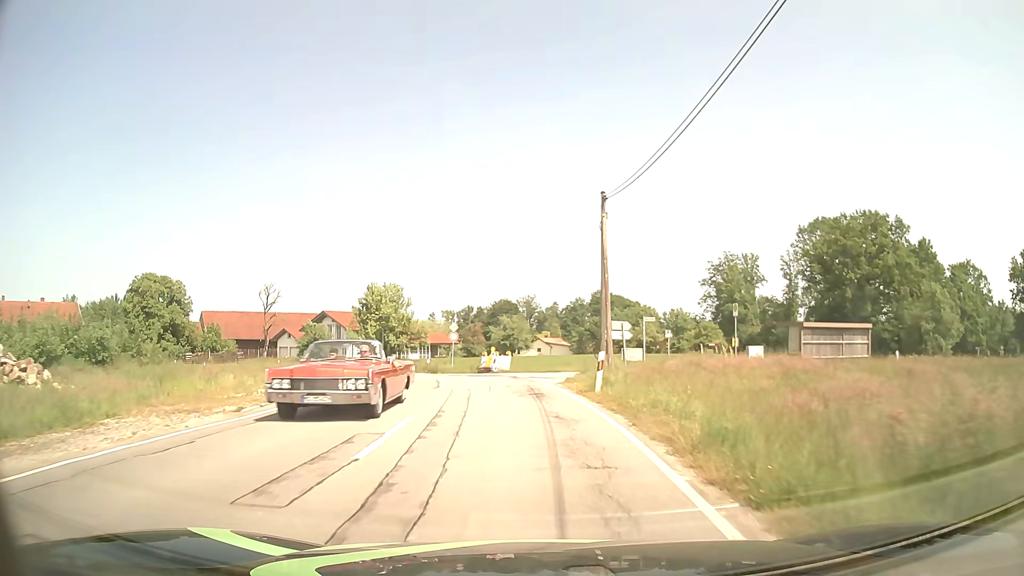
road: tertiary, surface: asphalt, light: Day
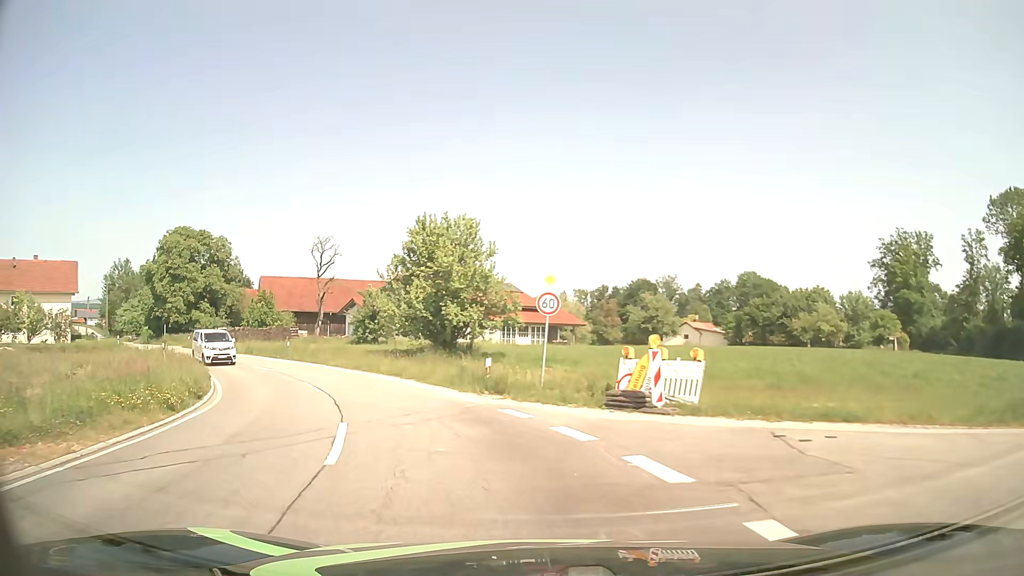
(-2.0, +26.1) m; -12°
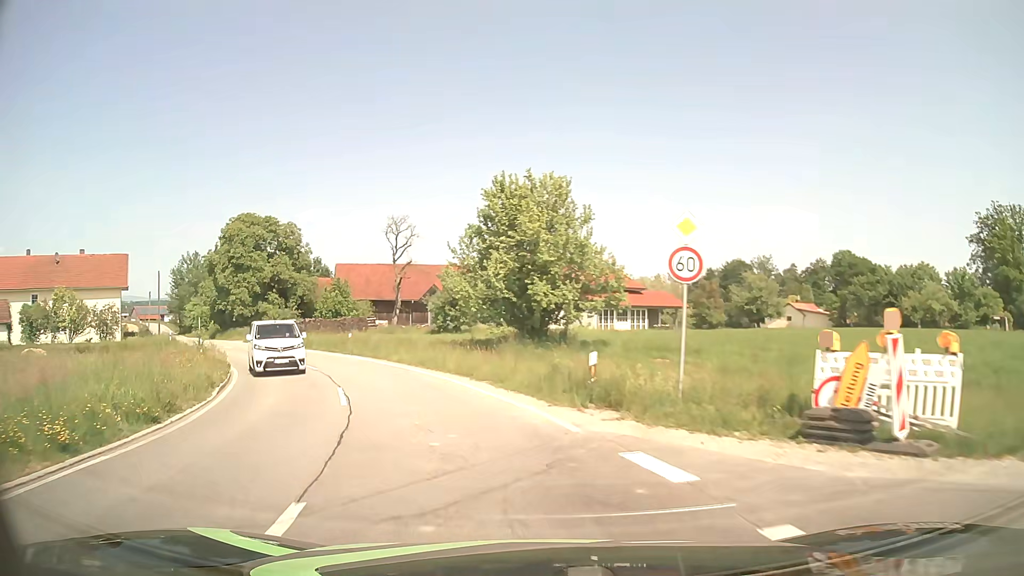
(-0.4, +6.2) m; -8°
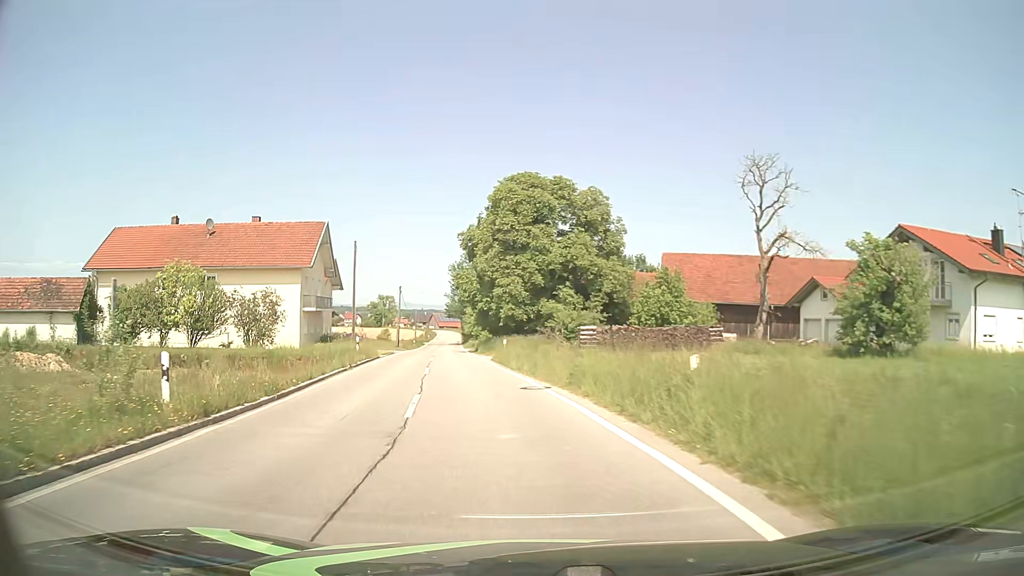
(-6.7, +25.8) m; -28°
(-1, +10) (-2, +20) (-3, +30) (-5, +40) (-6, +50) (-7, +60) (-8, +69) (-10, +79) (-11, +89) (-12, +99) m
